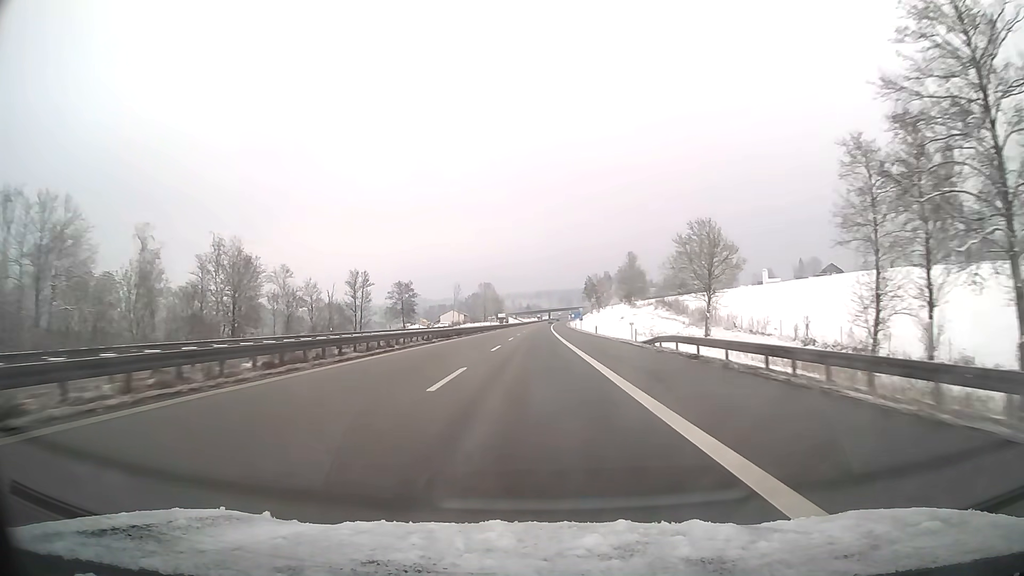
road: motorway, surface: asphalt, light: Day
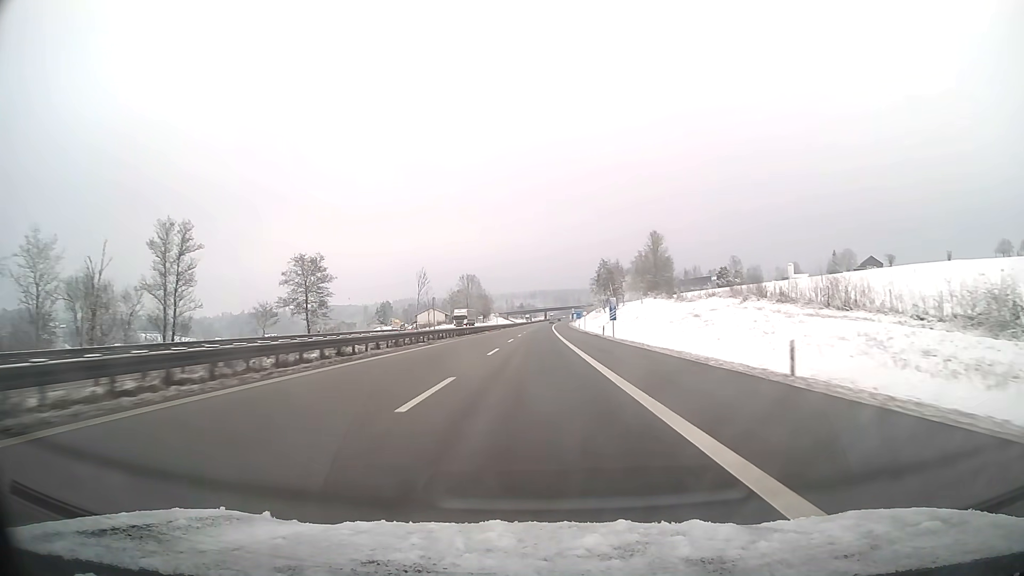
(+0.2, +57.0) m; 0°
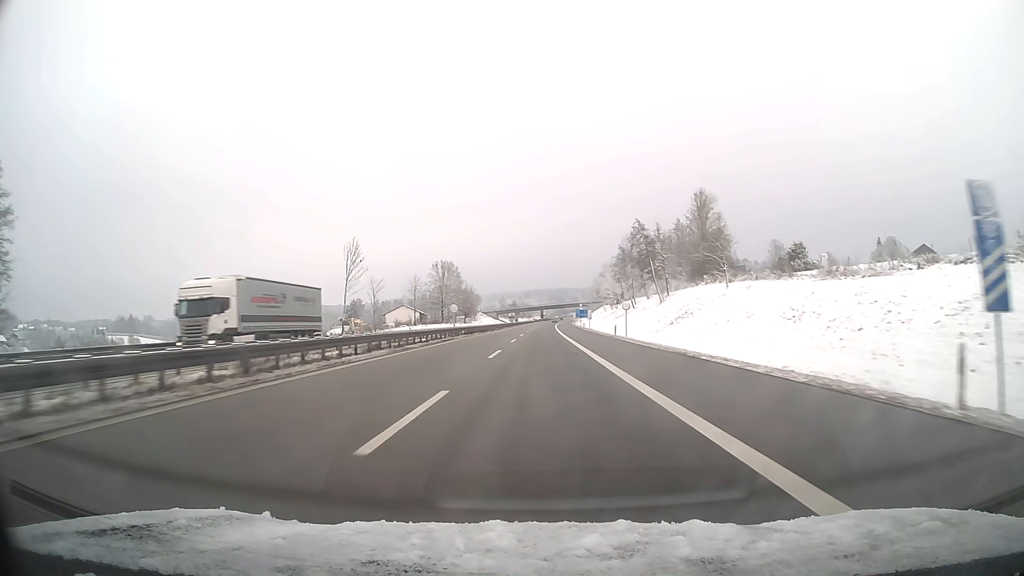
(+0.2, +57.0) m; +1°
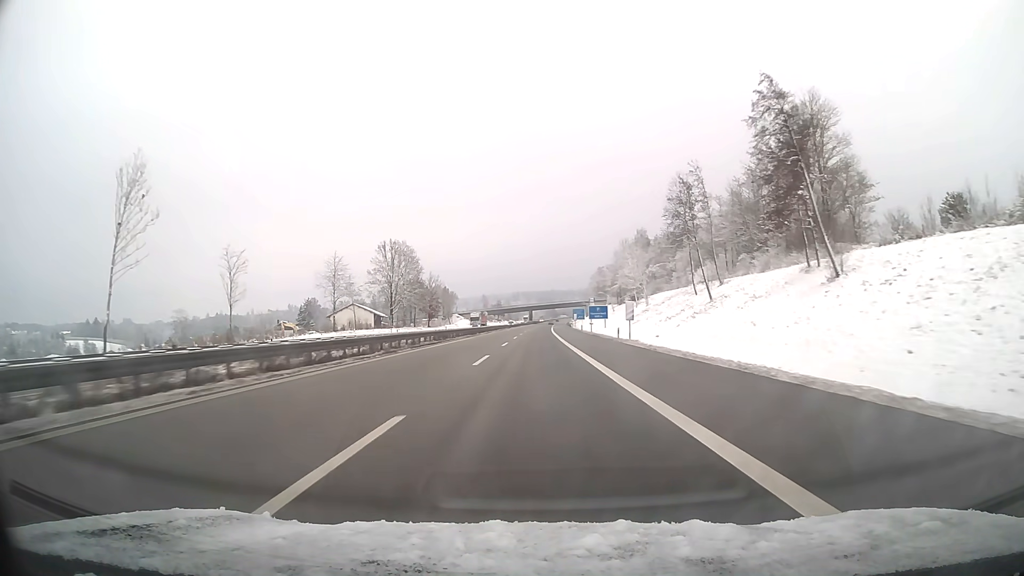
(+0.5, +57.0) m; +1°
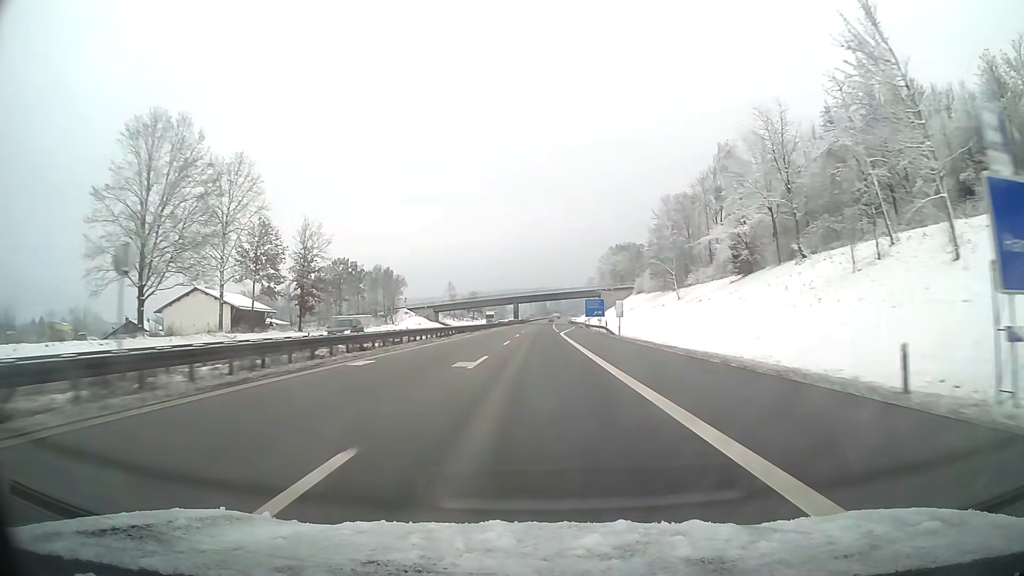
(+0.6, +92.1) m; +1°
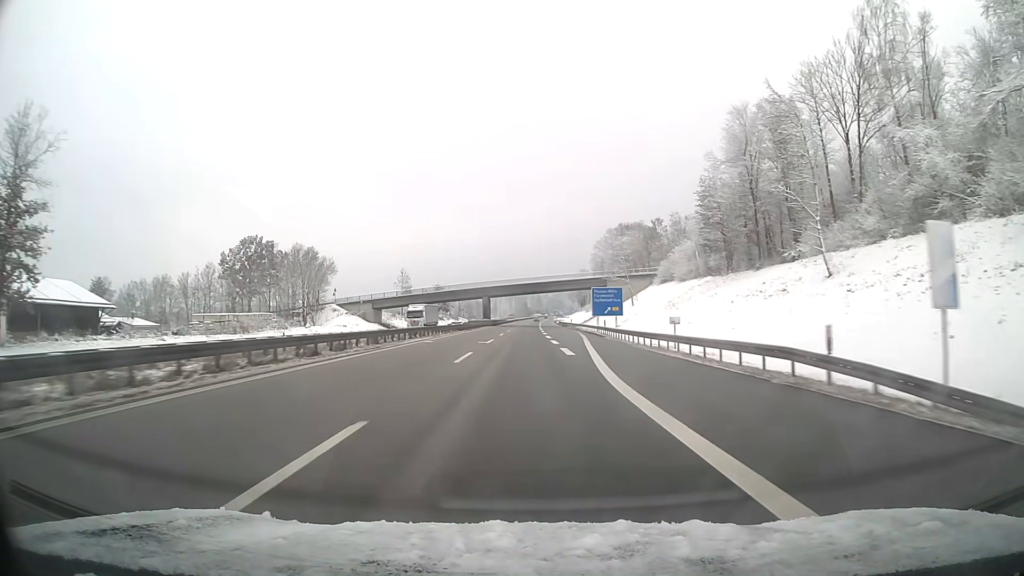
(+0.7, +51.8) m; +2°
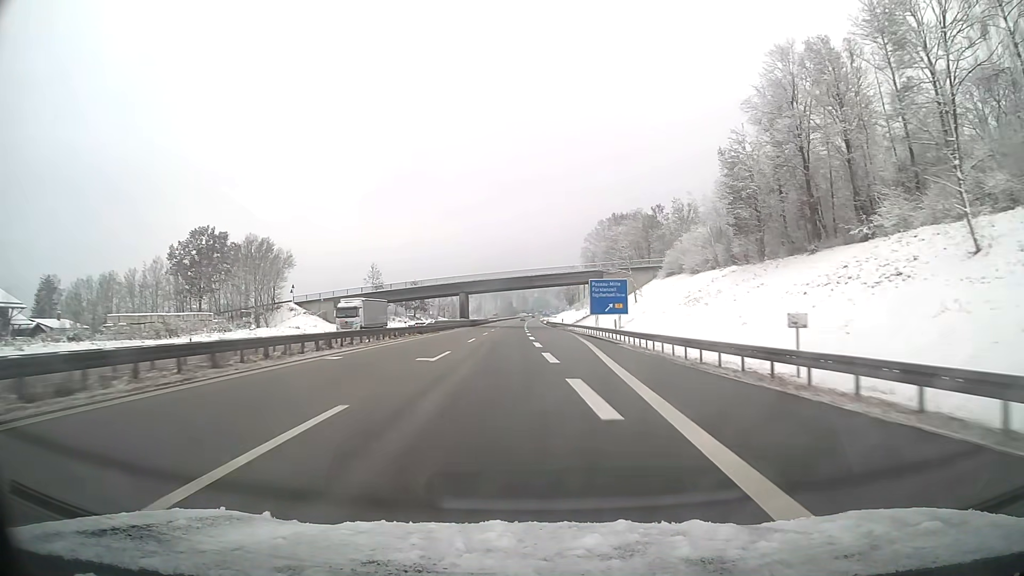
(+0.2, +16.7) m; +1°
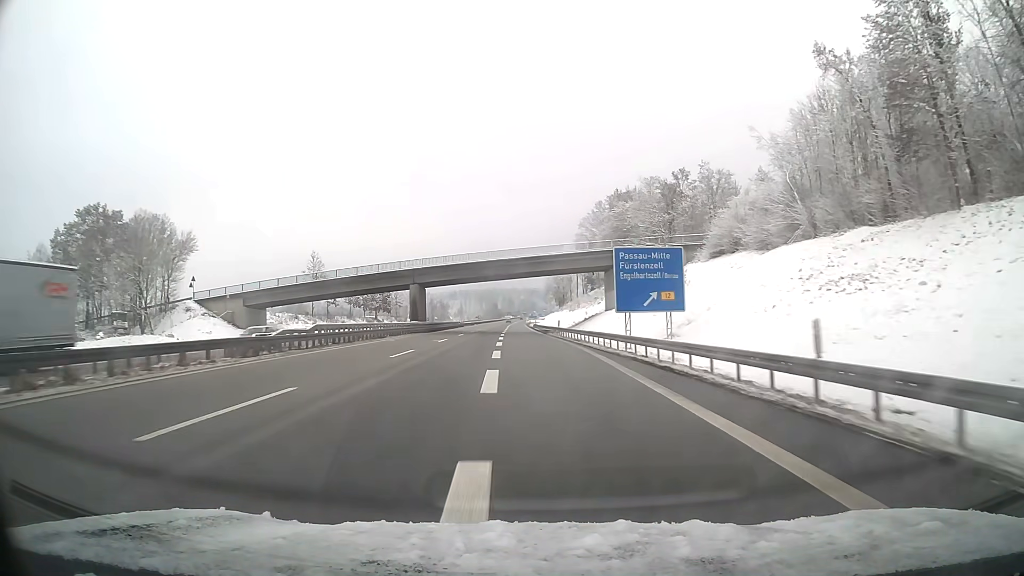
(+0.3, +32.5) m; +1°
